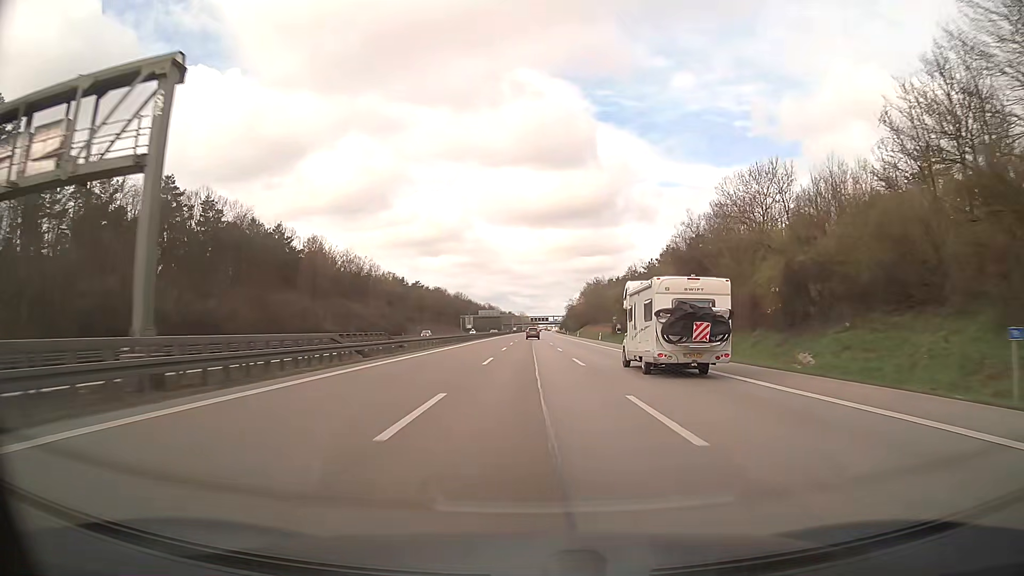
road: motorway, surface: asphalt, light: Day
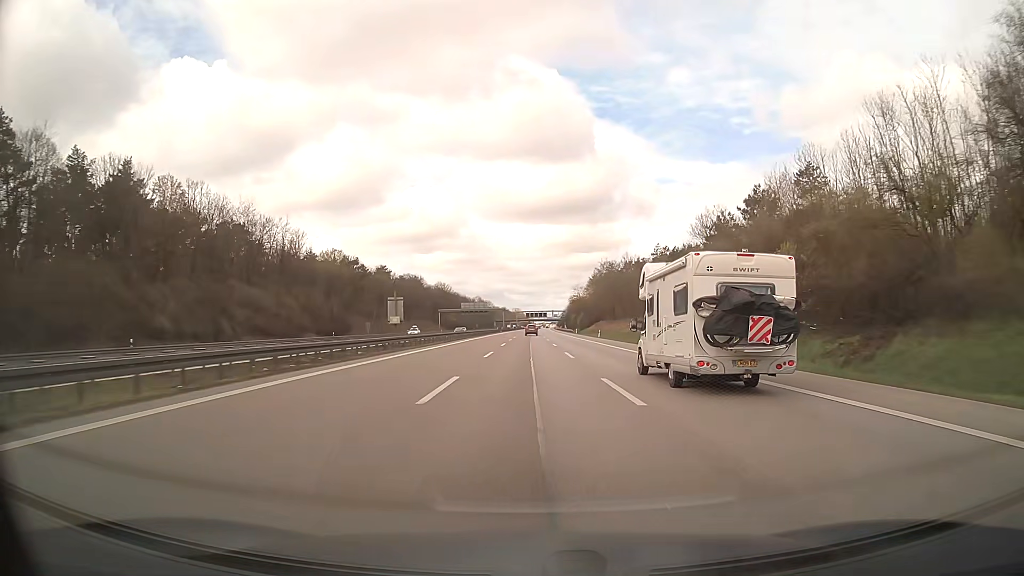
(+0.2, +50.6) m; 0°
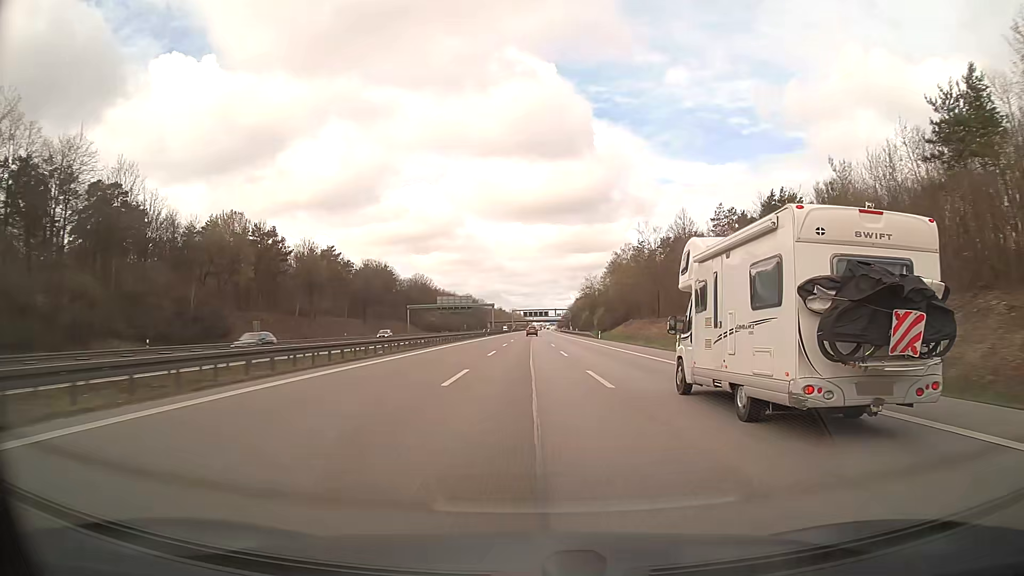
(+0.1, +50.5) m; 0°
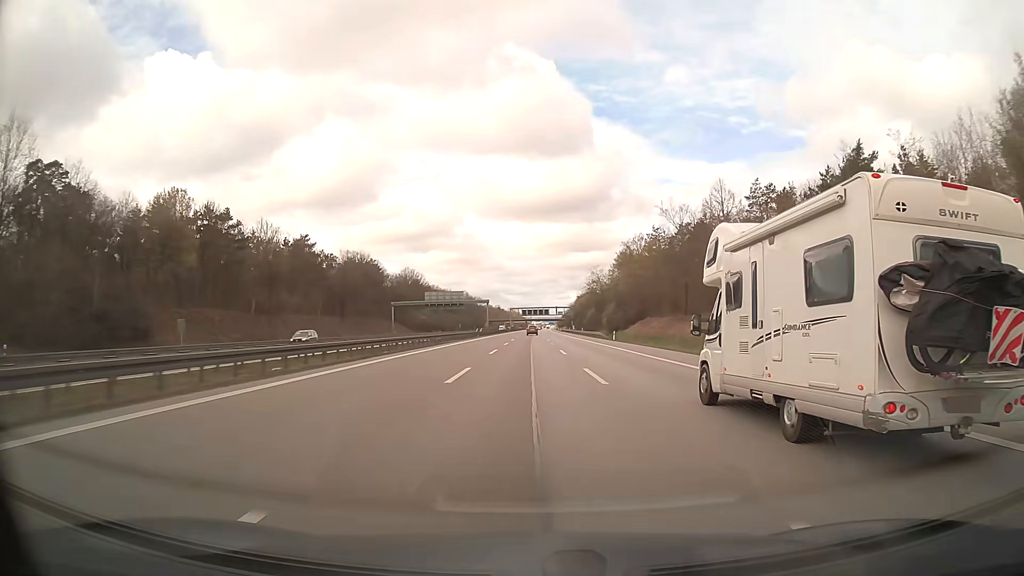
(0.0, +16.9) m; 0°
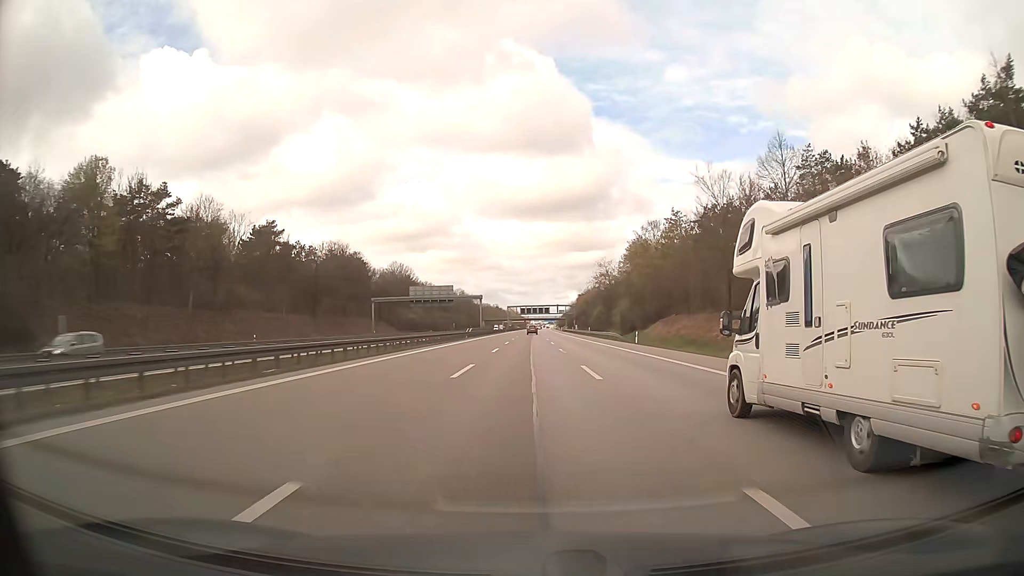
(0.0, +16.9) m; 0°
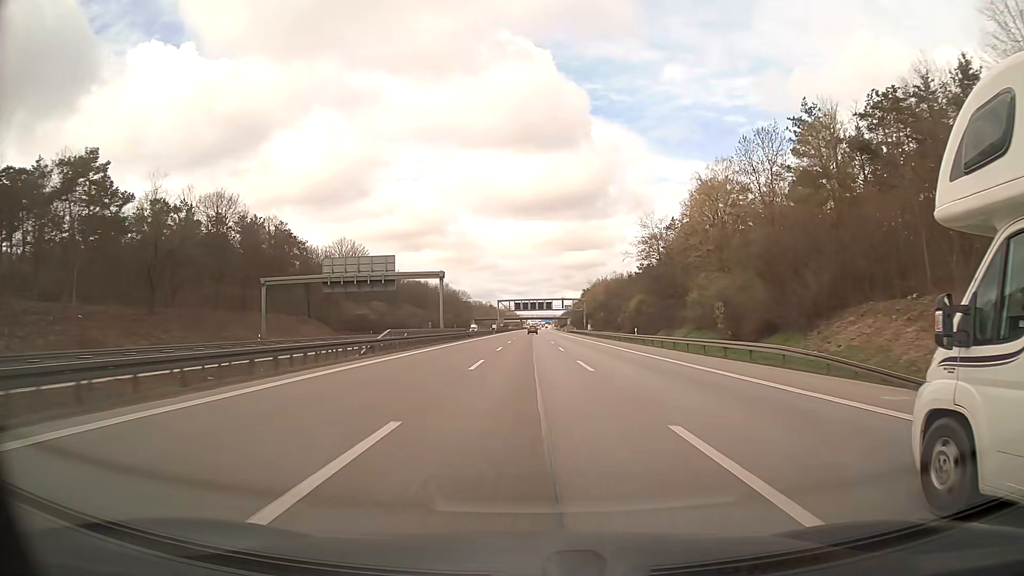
(0.0, +50.7) m; 0°
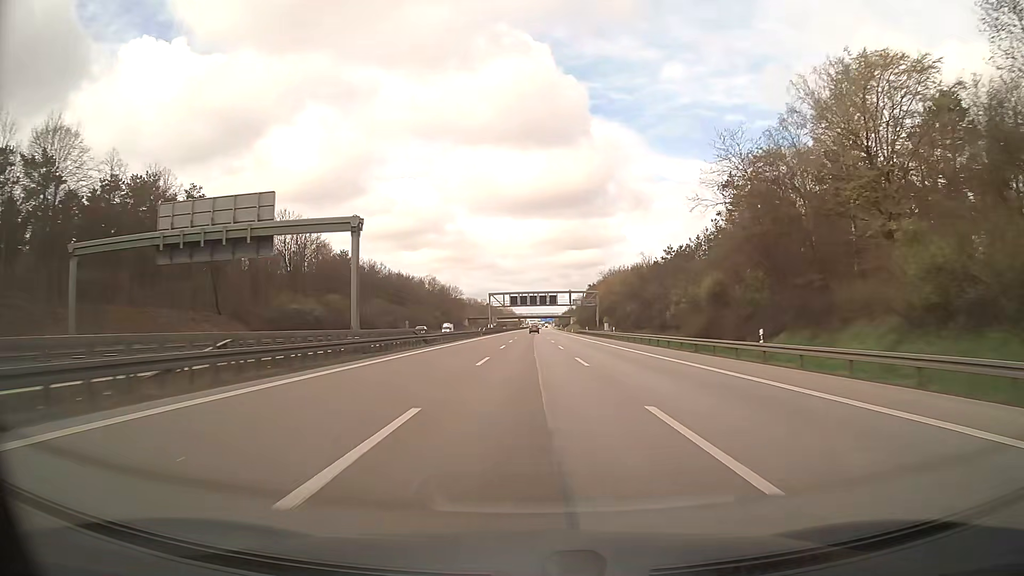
(0.0, +33.8) m; 0°
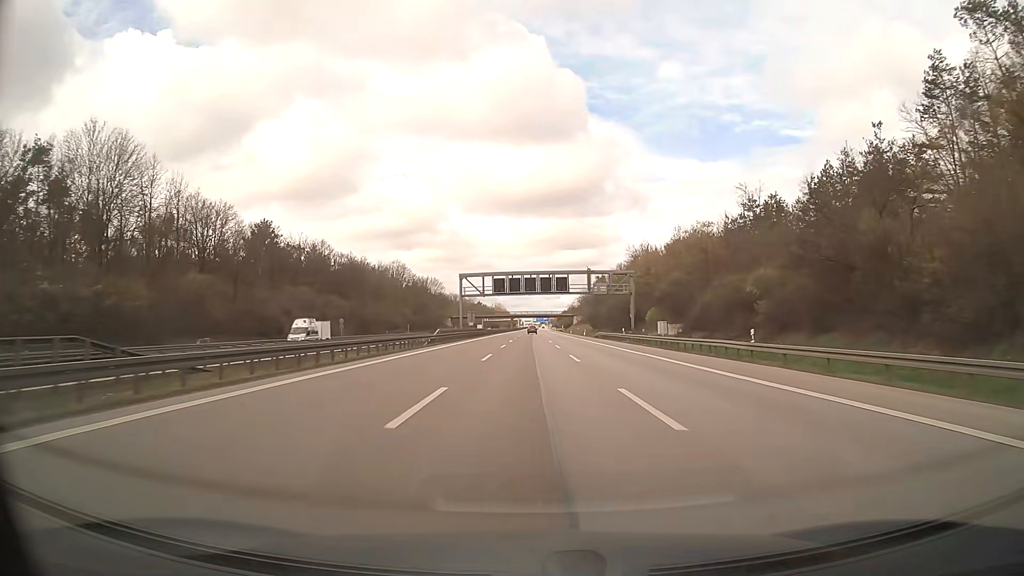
(+0.1, +50.7) m; 0°
(0, +10) (0, +20) (0, +30) (0, +40) (0, +50) (0, +60) (0, +70) (0, +80) (+1, +90) (+1, +100) m
